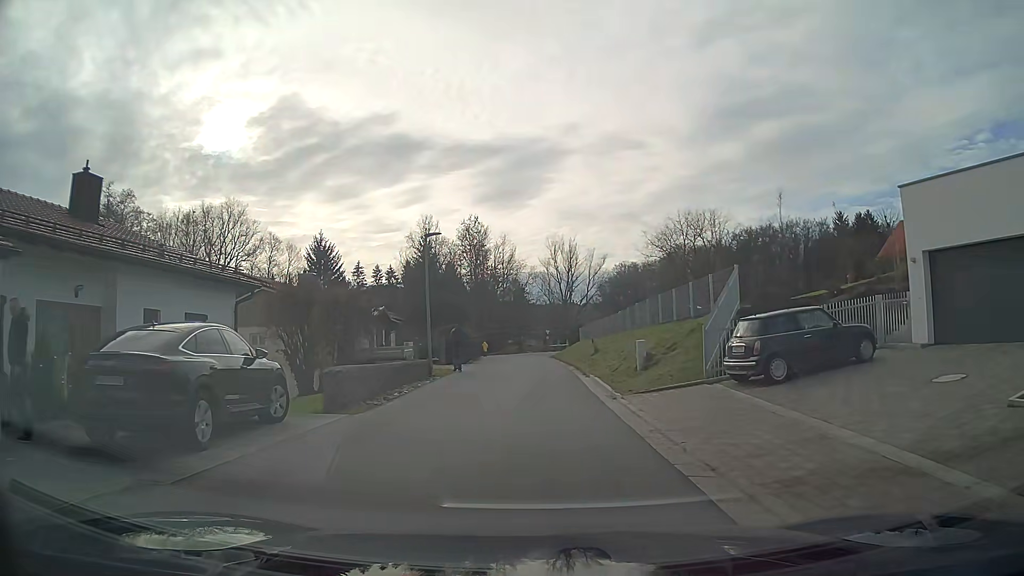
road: residential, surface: asphalt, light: Day
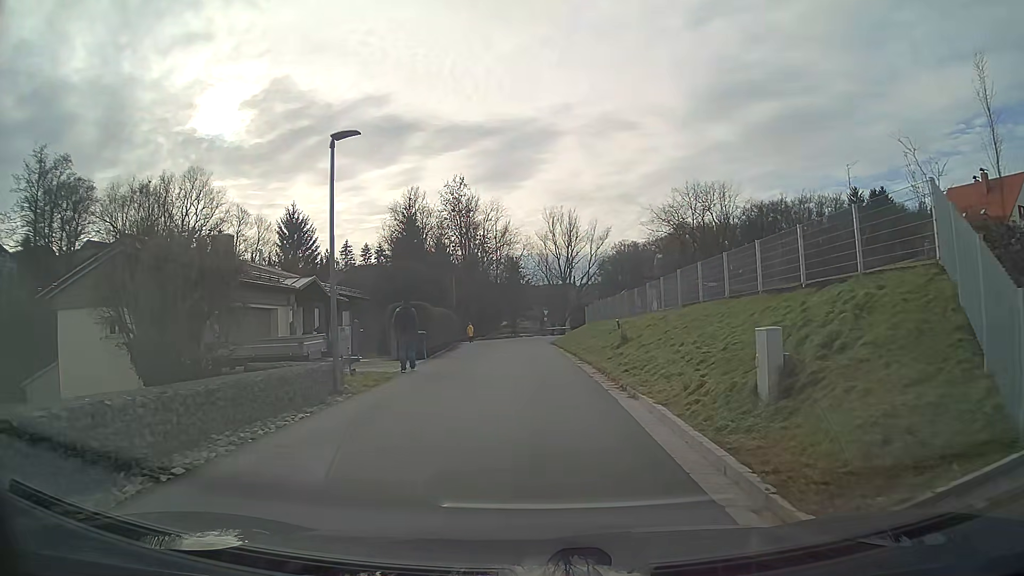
(+0.2, +11.2) m; +1°
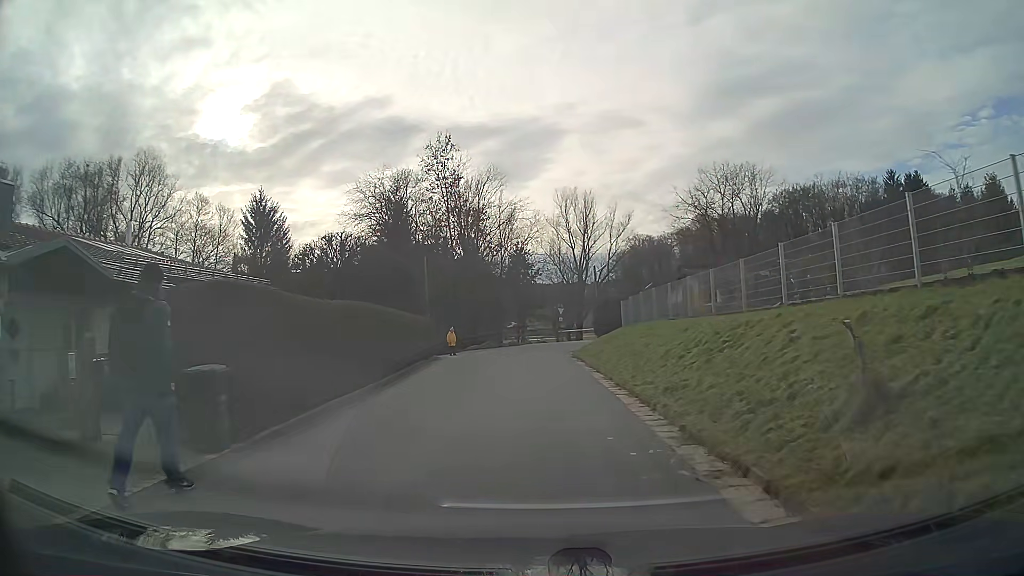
(-0.1, +15.4) m; -1°
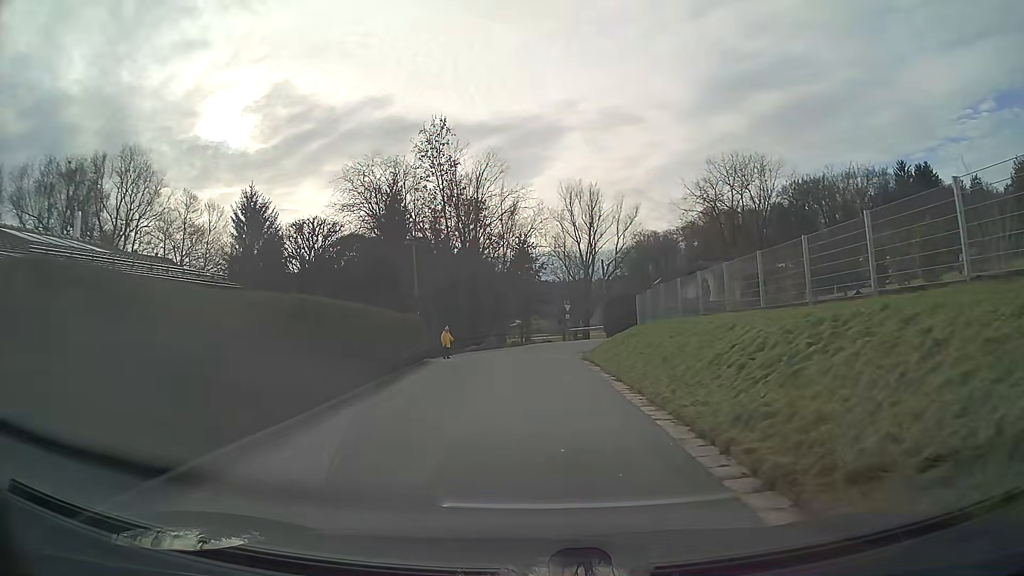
(0.0, +3.9) m; 0°
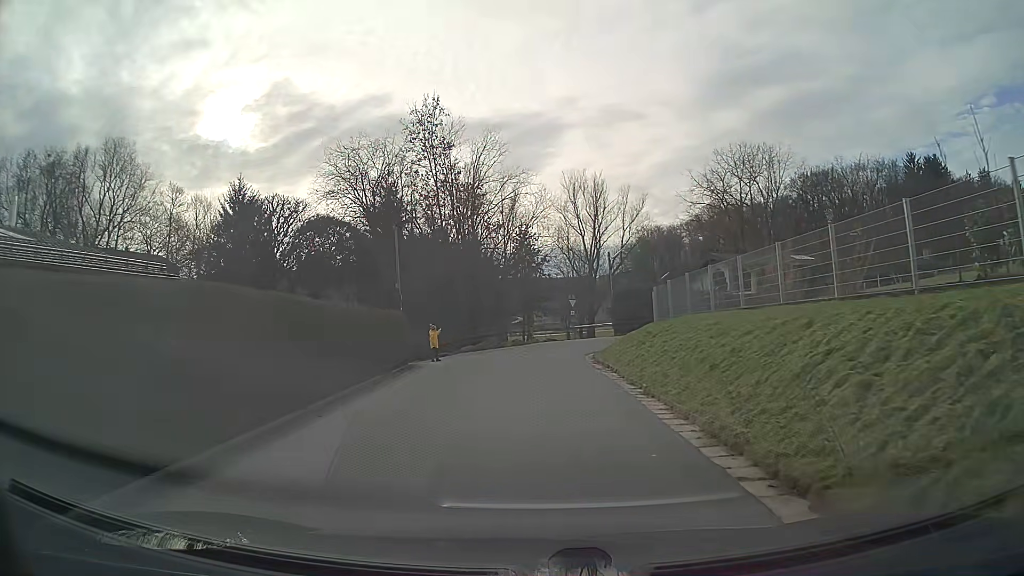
(0.0, +3.9) m; 0°
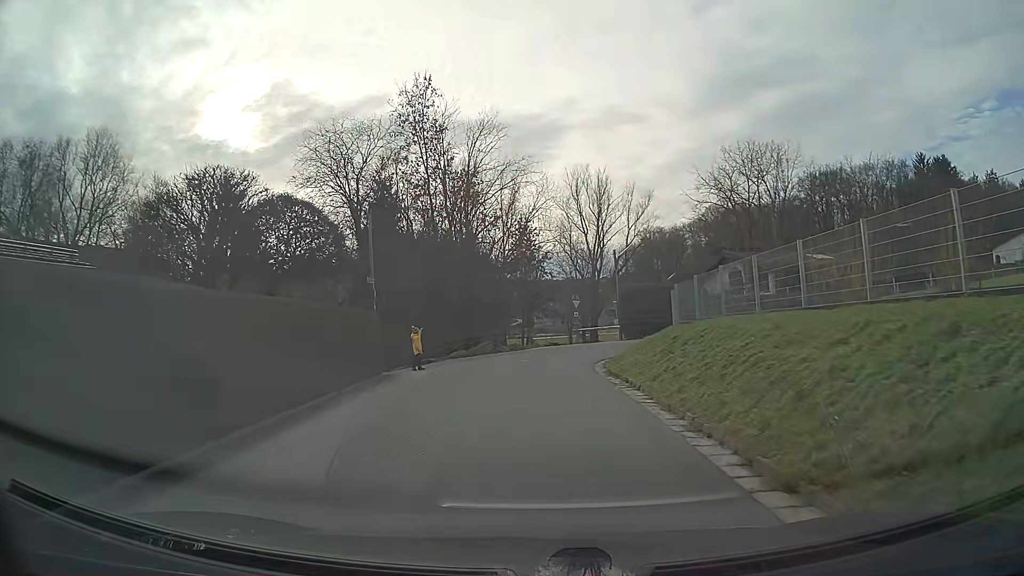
(0.0, +3.9) m; 0°
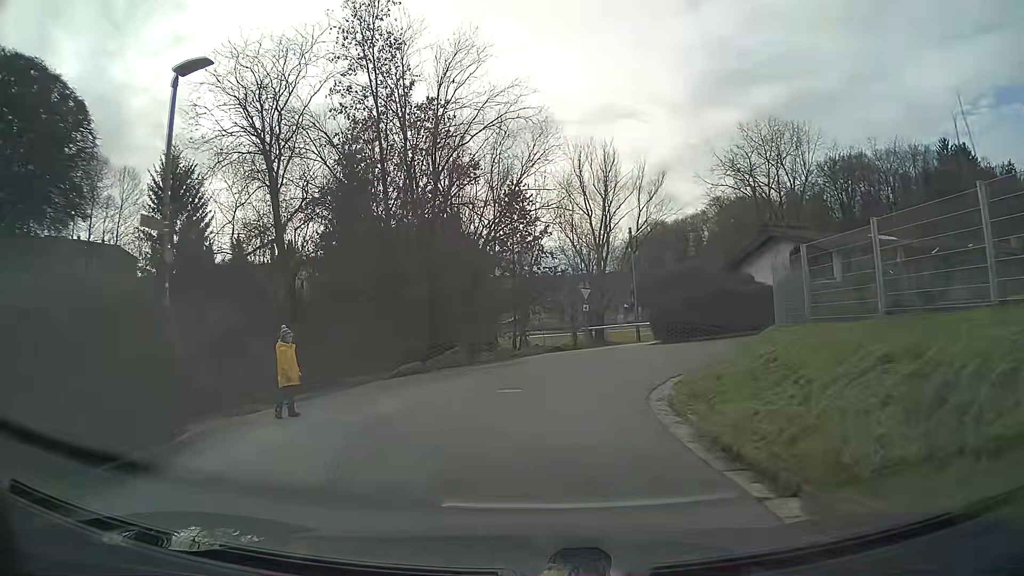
(0.0, +11.1) m; 0°
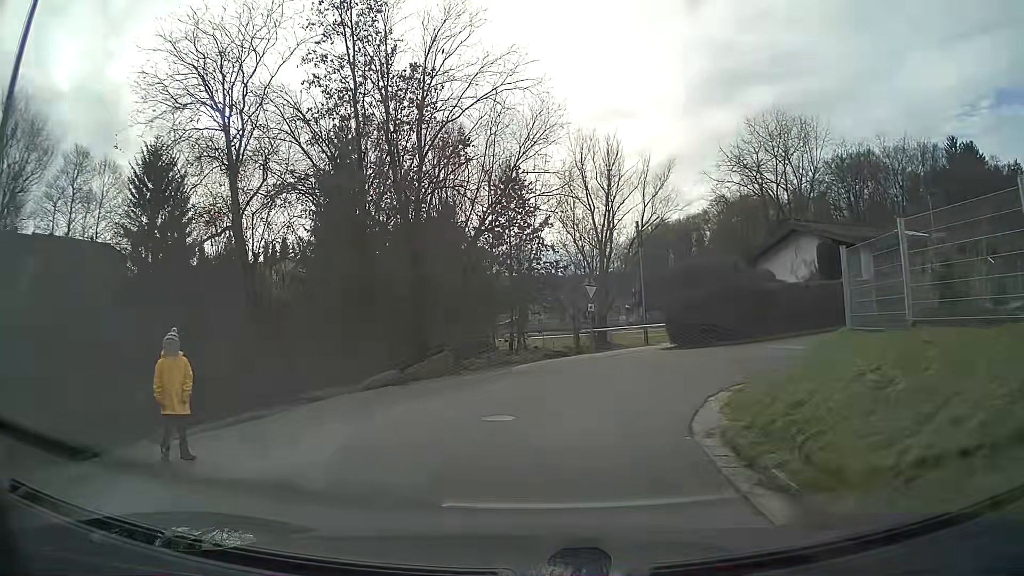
(0.0, +3.4) m; 0°
